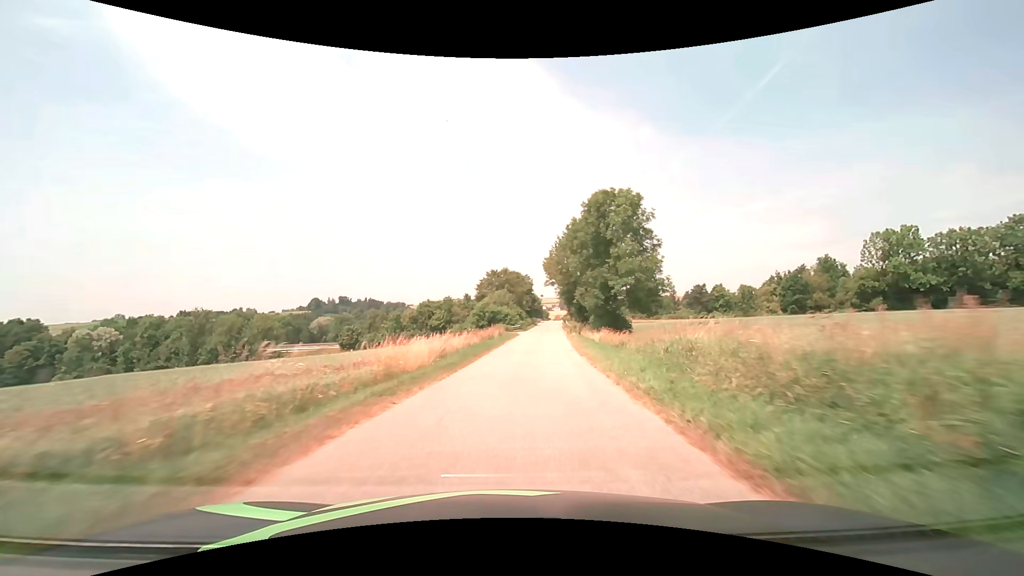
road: unclassified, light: Day
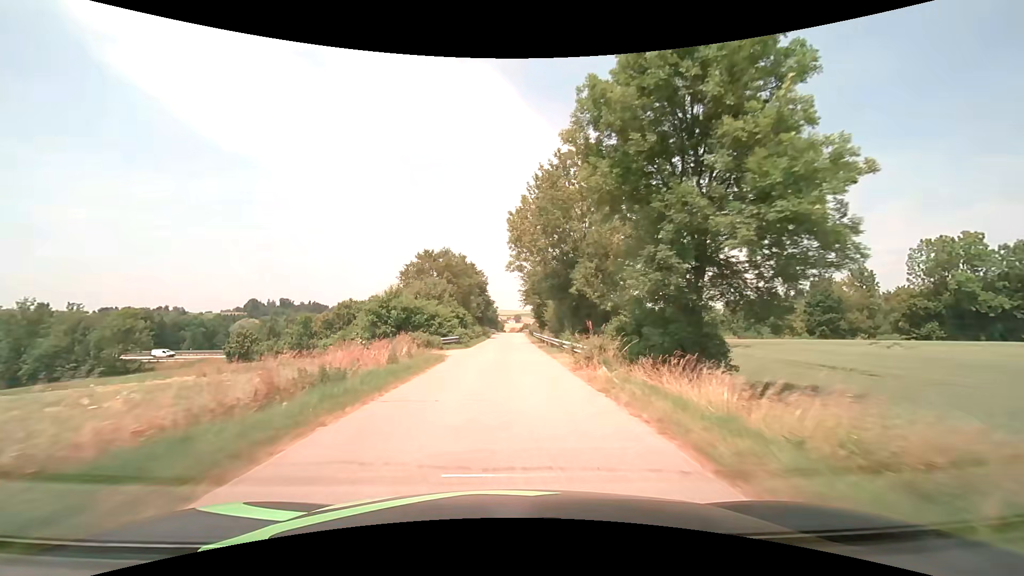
(+2.0, +29.4) m; +6°
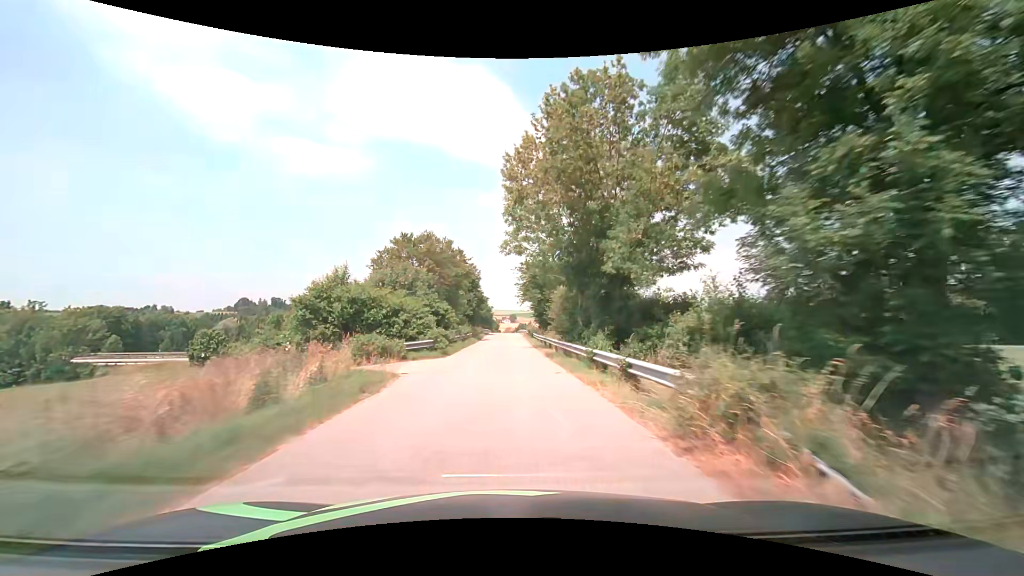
(+0.1, +9.8) m; +1°
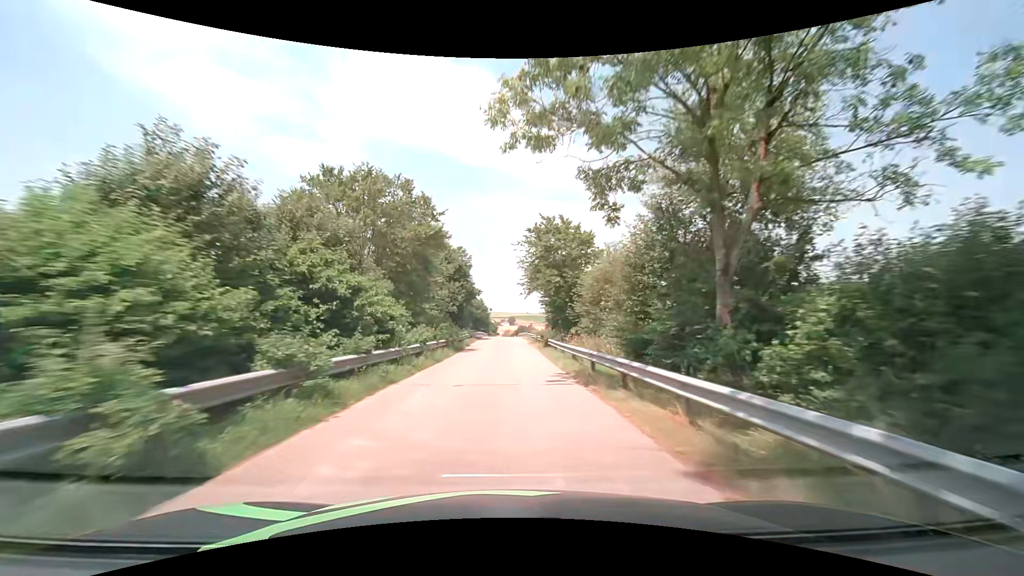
(0.0, +19.7) m; +1°
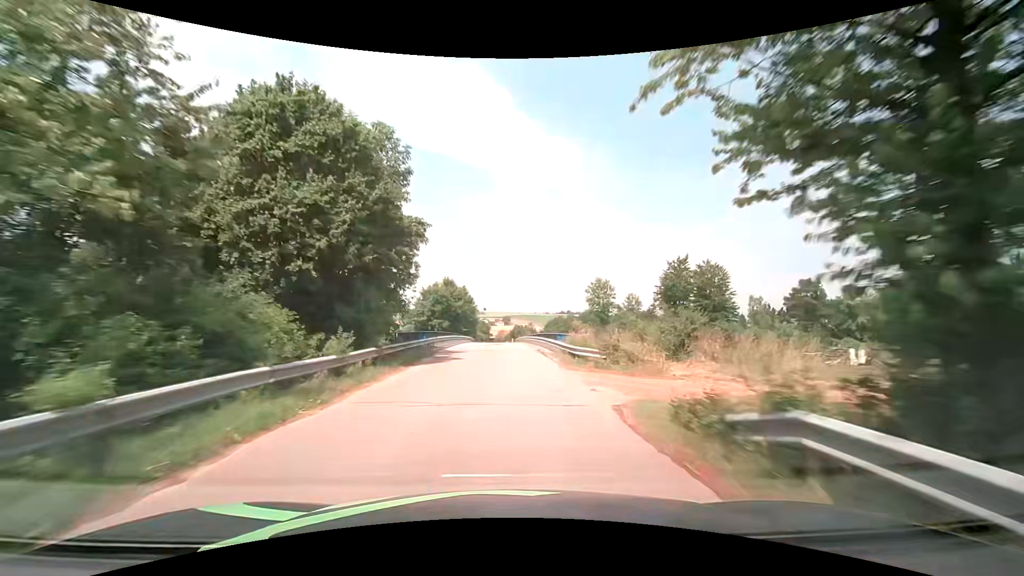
(-0.3, +39.3) m; +1°
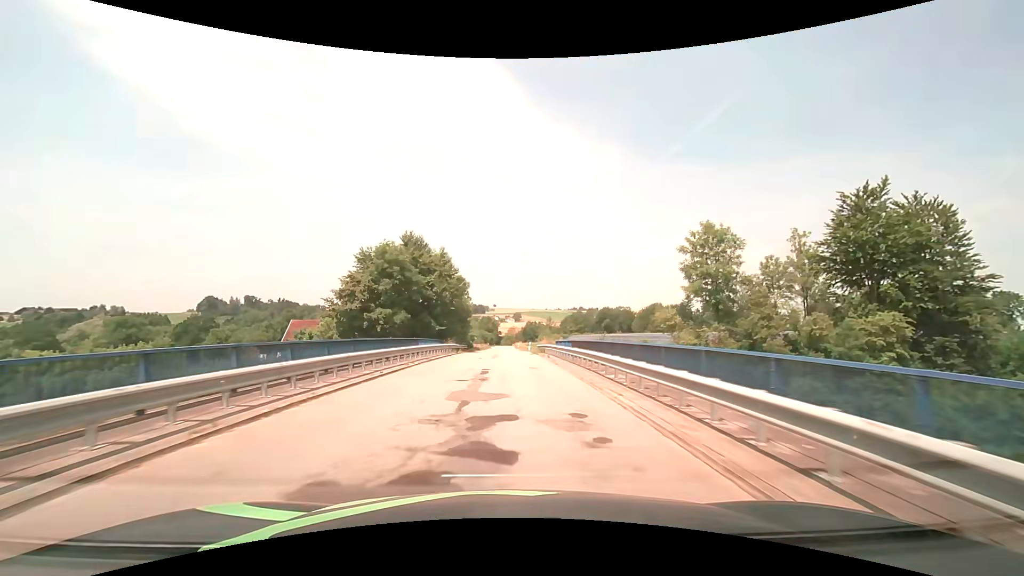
(-0.6, +39.5) m; -2°
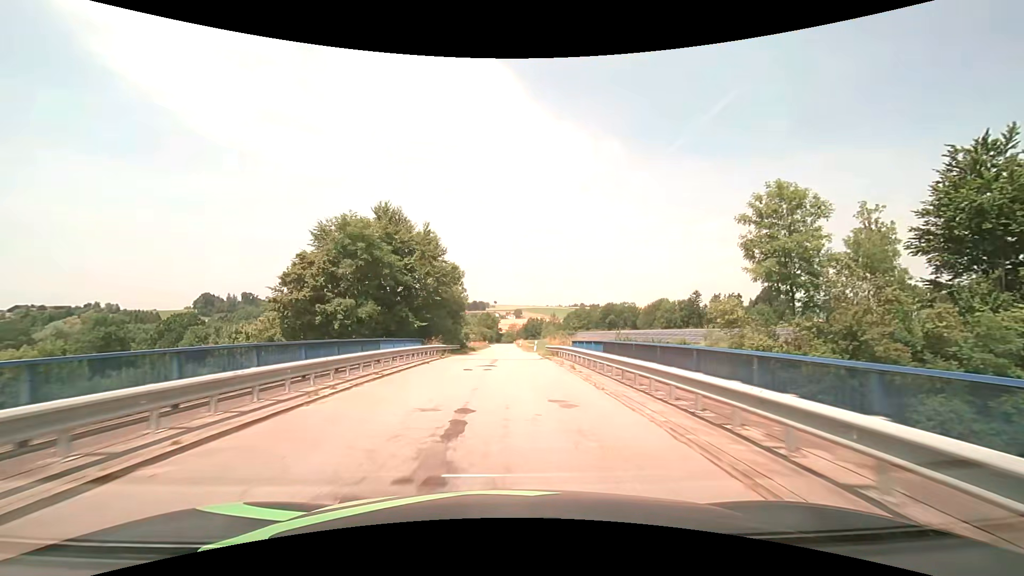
(0.0, +9.9) m; 0°
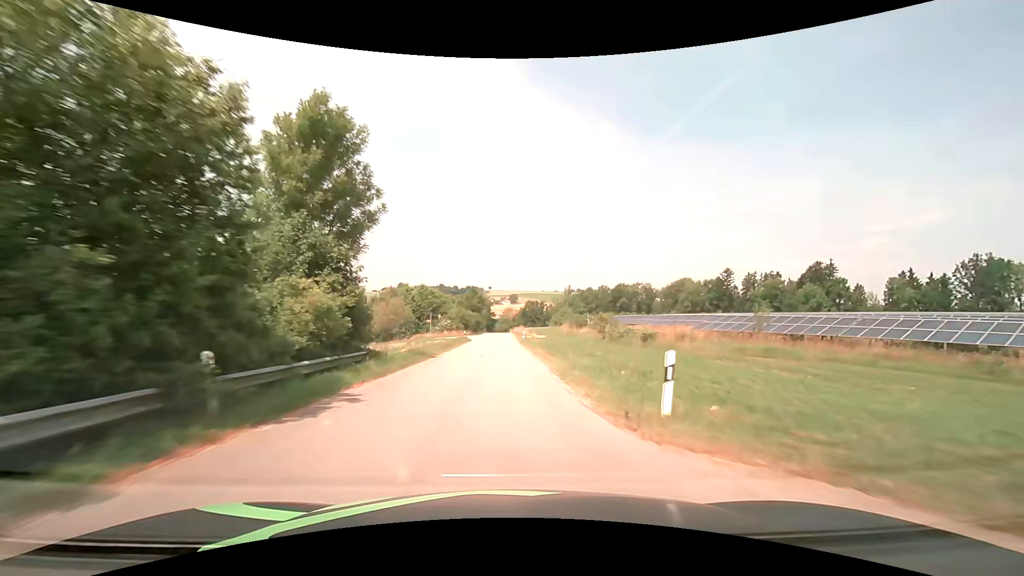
(+0.1, +40.0) m; +1°
(0, +10) (0, +20) (0, +30) (0, +40) (-1, +50) (-1, +60) (-1, +70) (-1, +80) (-1, +90) (-1, +100) m
